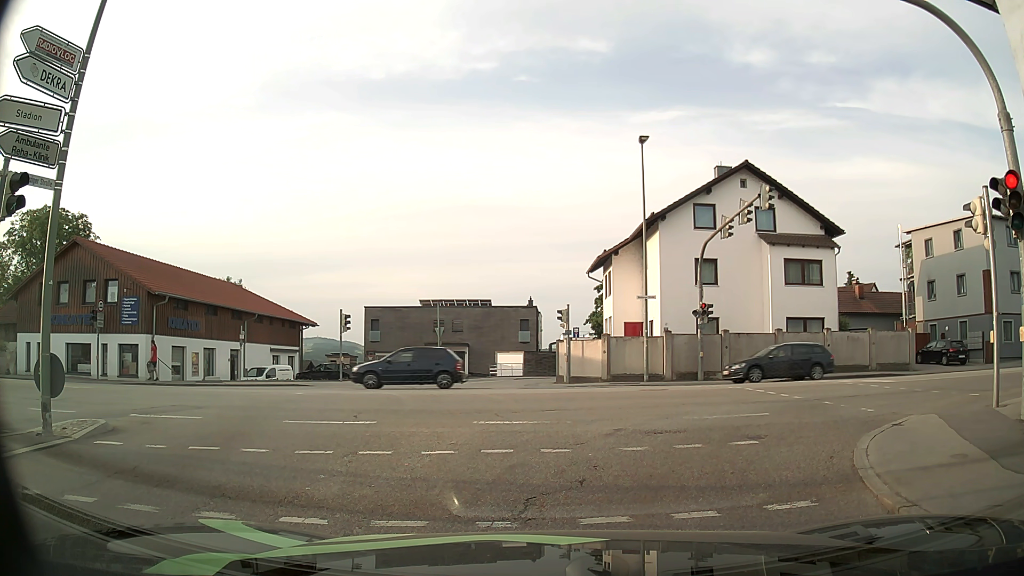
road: tertiary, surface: asphalt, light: Day
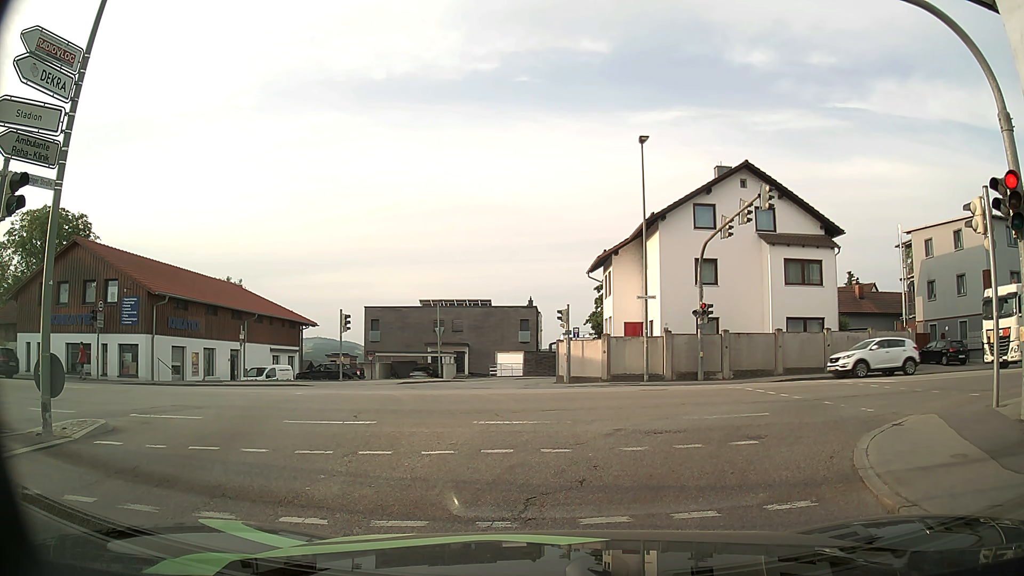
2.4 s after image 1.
(0.0, 0.0) m; 0°
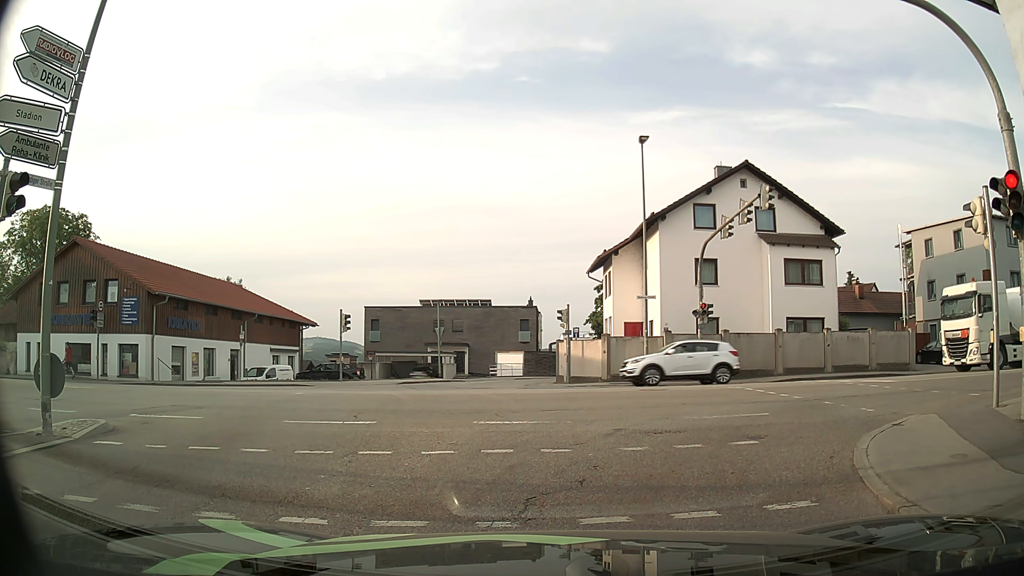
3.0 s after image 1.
(0.0, 0.0) m; 0°
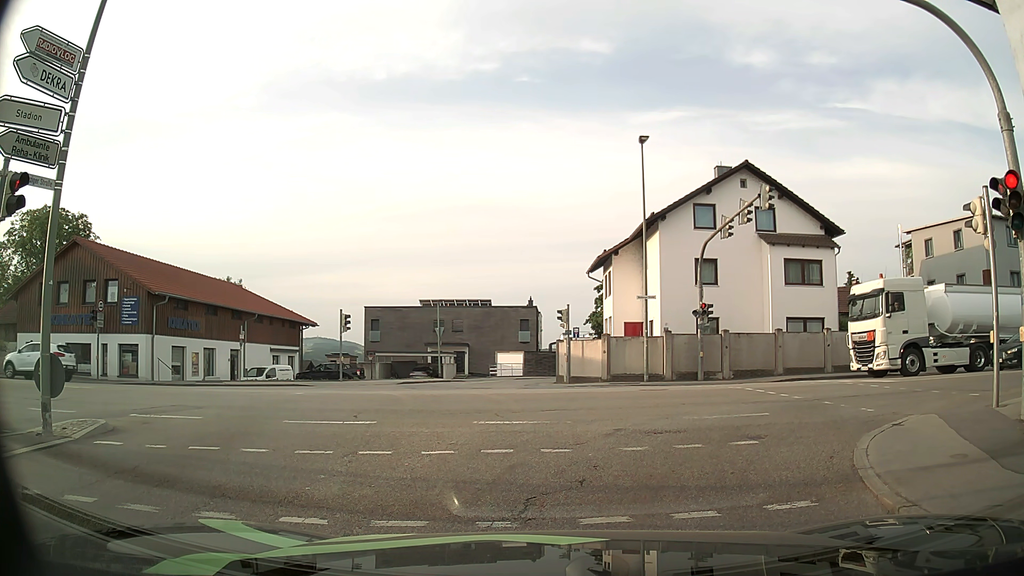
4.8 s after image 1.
(0.0, 0.0) m; 0°
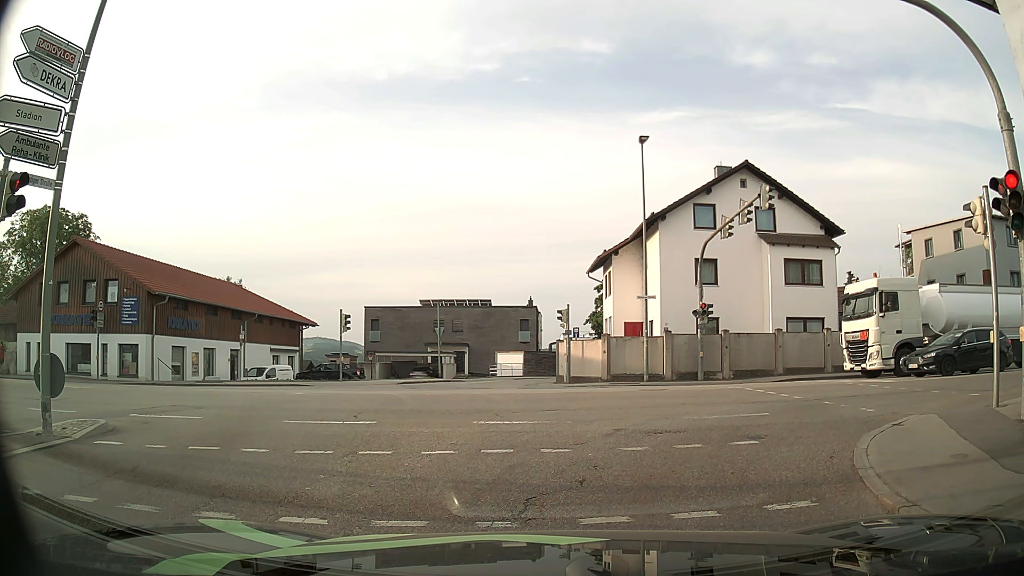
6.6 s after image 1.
(0.0, 0.0) m; 0°
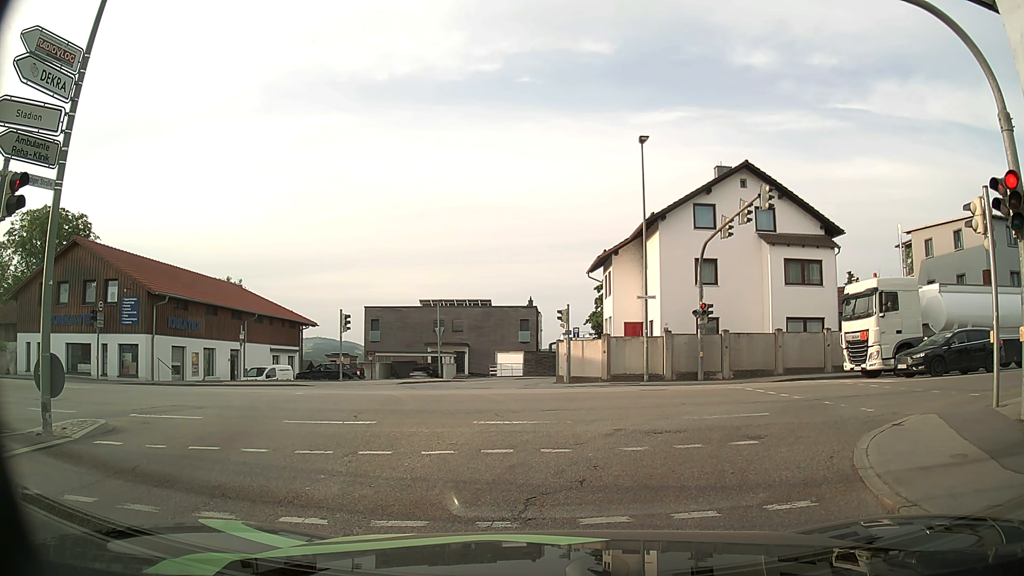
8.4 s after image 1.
(0.0, 0.0) m; 0°
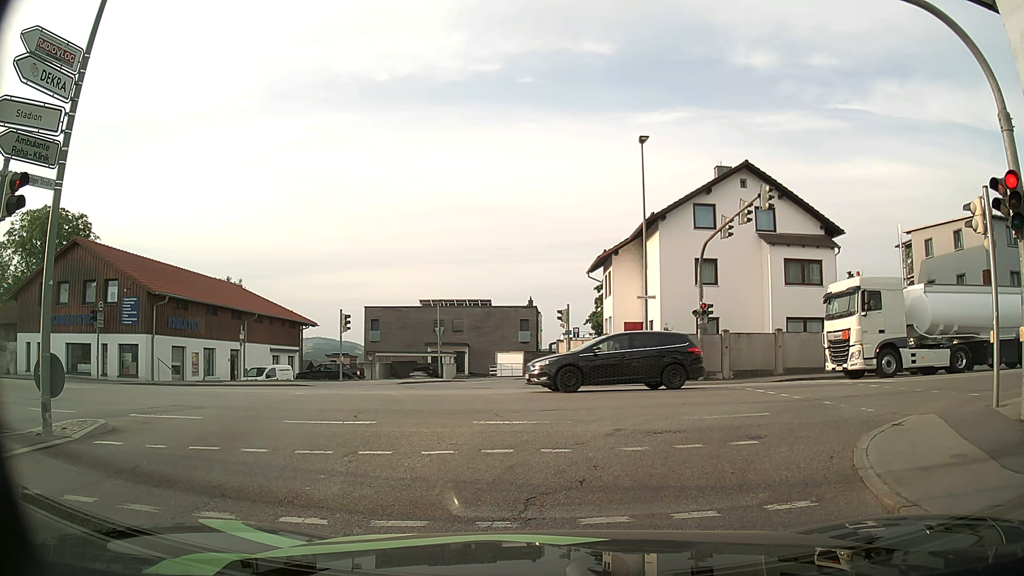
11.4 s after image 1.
(0.0, 0.0) m; 0°
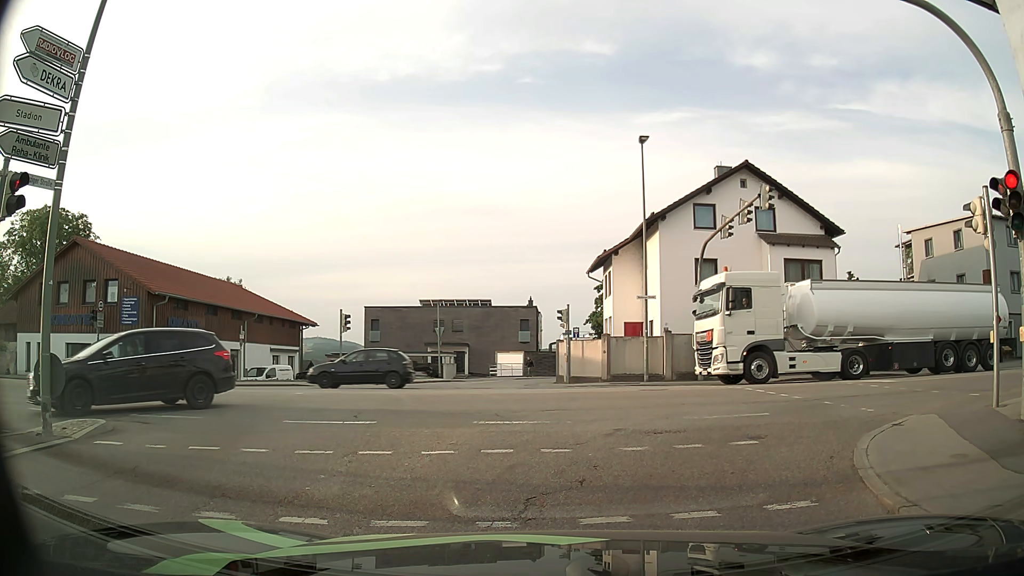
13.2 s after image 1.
(0.0, 0.0) m; 0°
